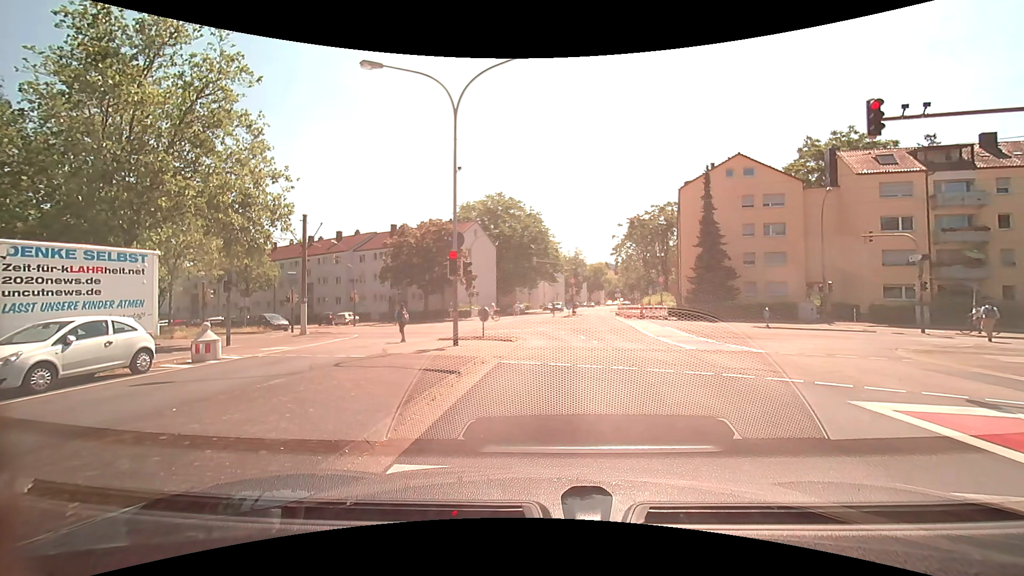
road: tertiary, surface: asphalt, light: Day
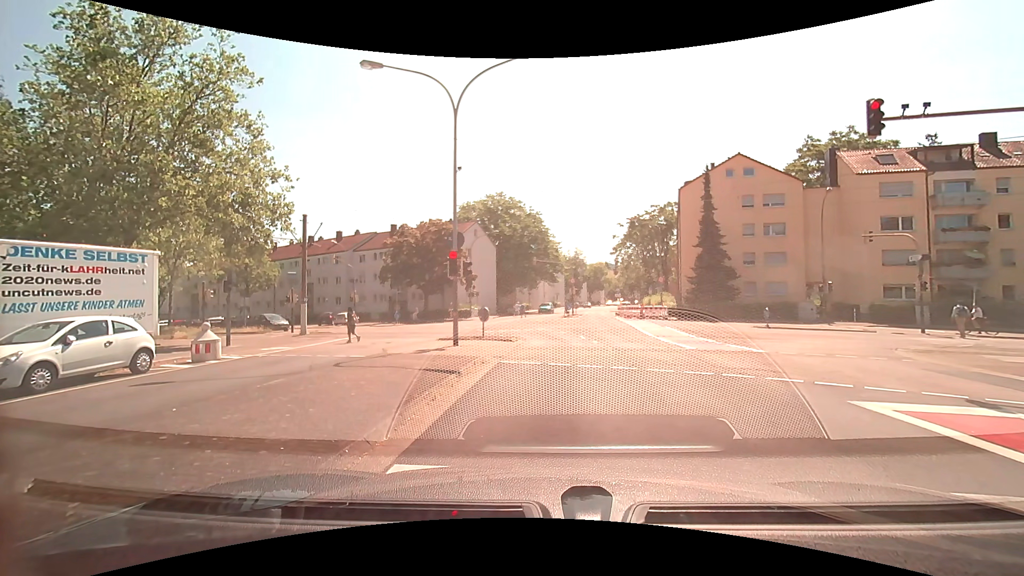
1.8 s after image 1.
(0.0, 0.0) m; 0°
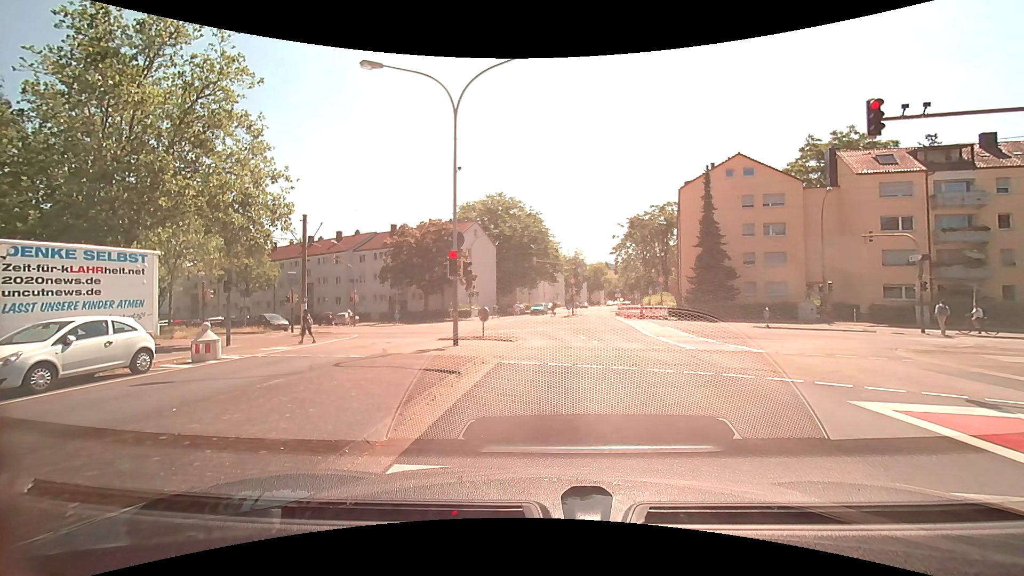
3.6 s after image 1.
(0.0, 0.0) m; 0°
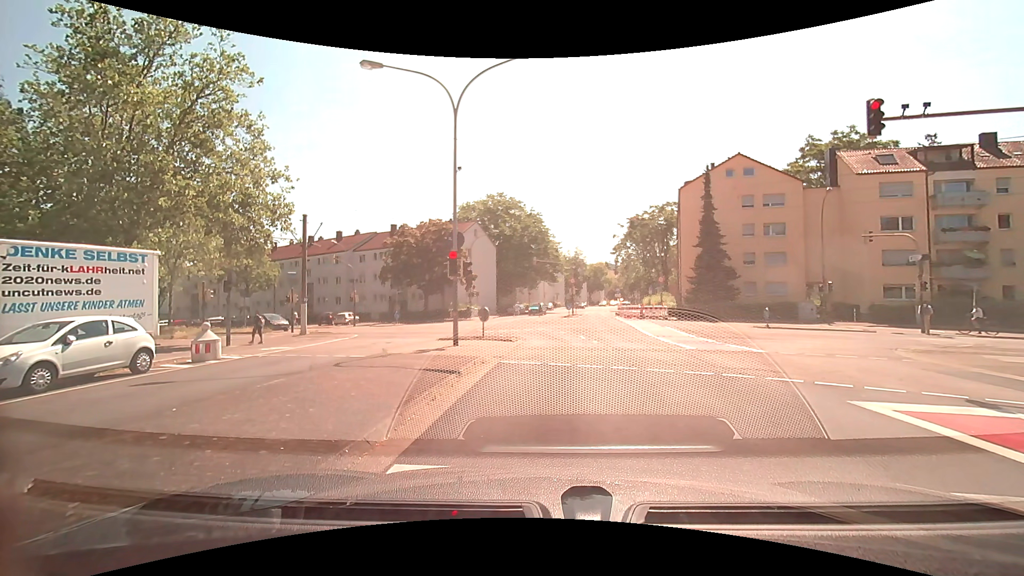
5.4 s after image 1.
(0.0, 0.0) m; 0°
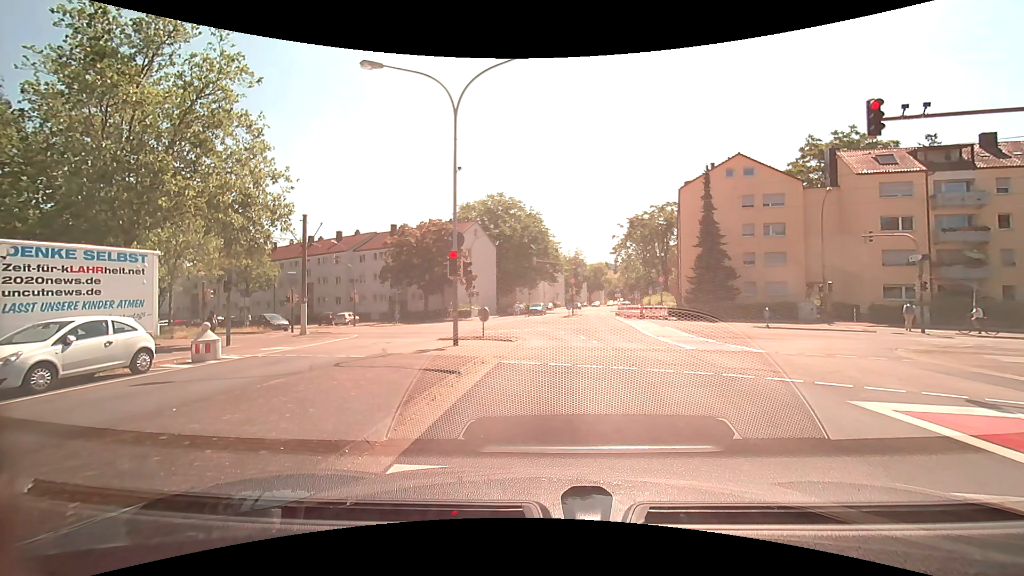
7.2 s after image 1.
(0.0, 0.0) m; 0°
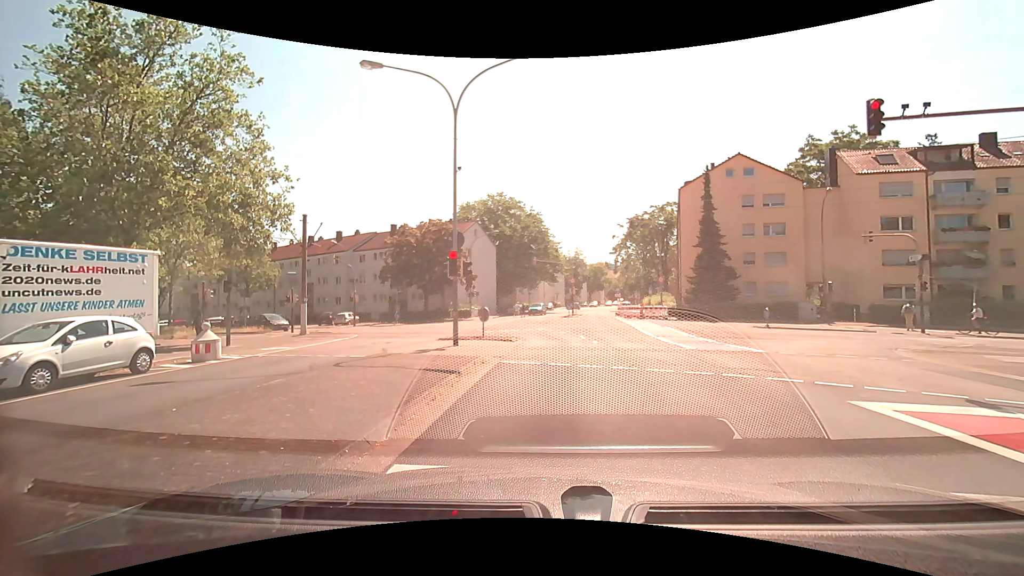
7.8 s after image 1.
(0.0, 0.0) m; 0°
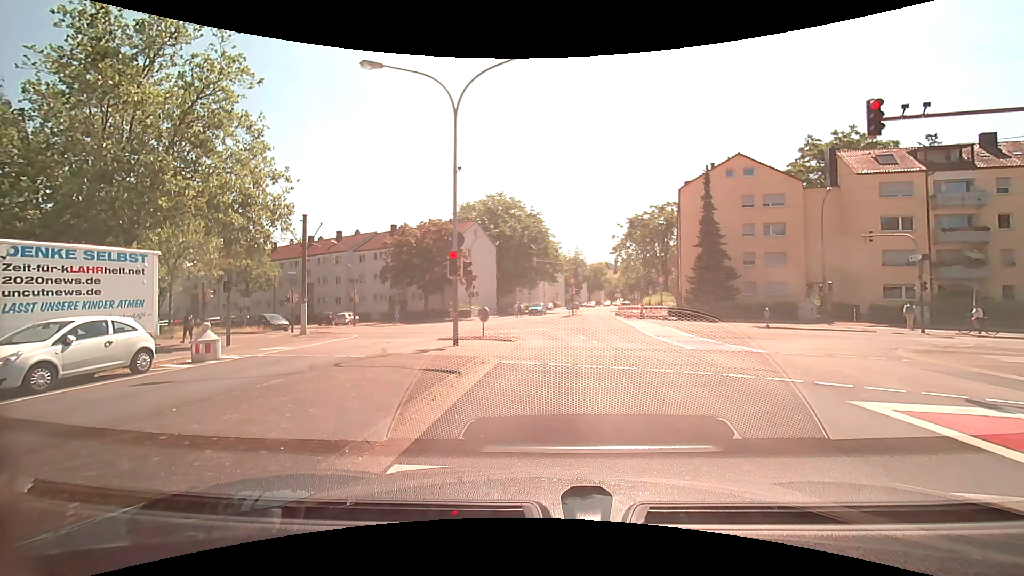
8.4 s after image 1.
(0.0, 0.0) m; 0°
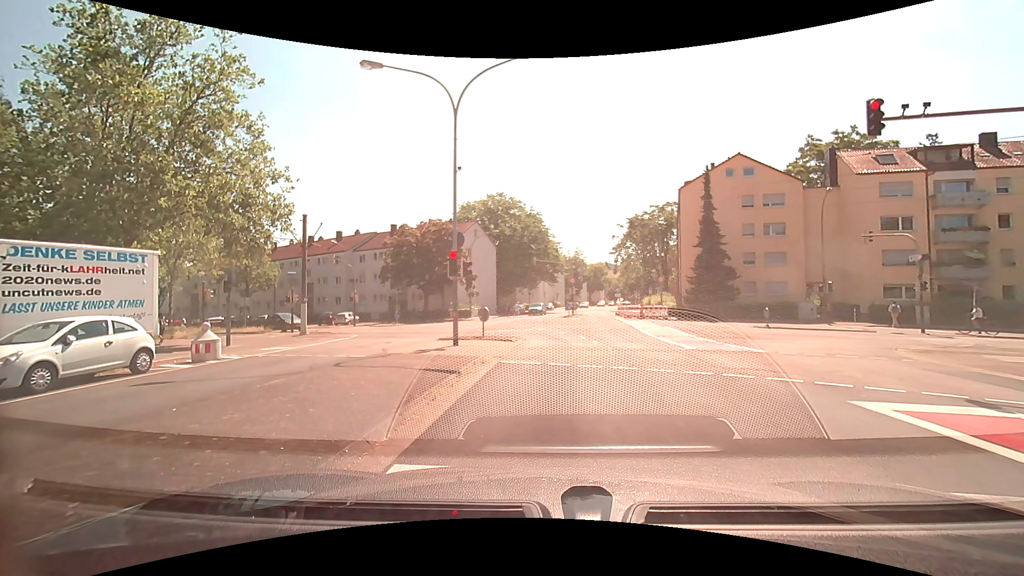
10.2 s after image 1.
(0.0, 0.0) m; 0°
